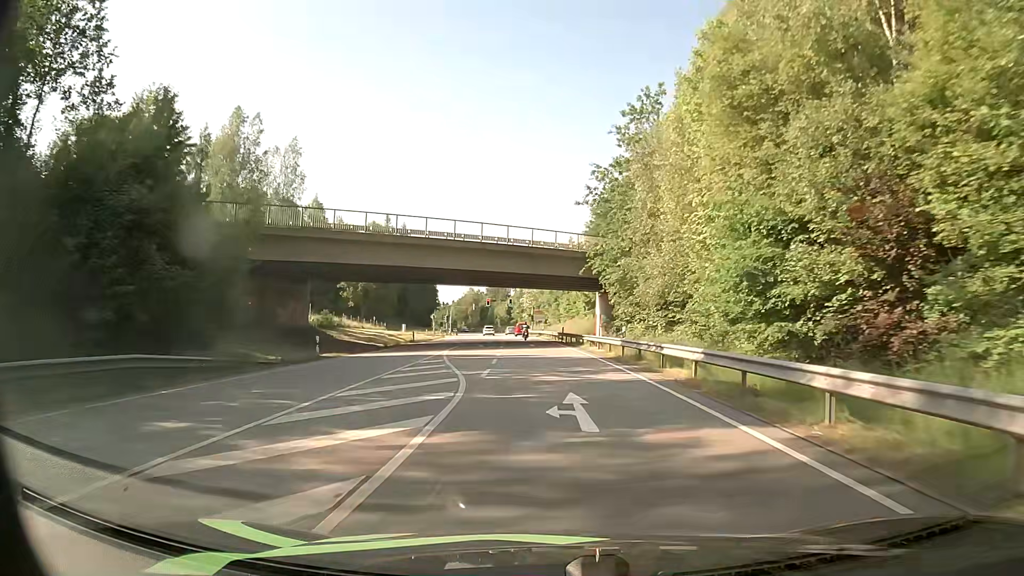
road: primary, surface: asphalt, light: Day
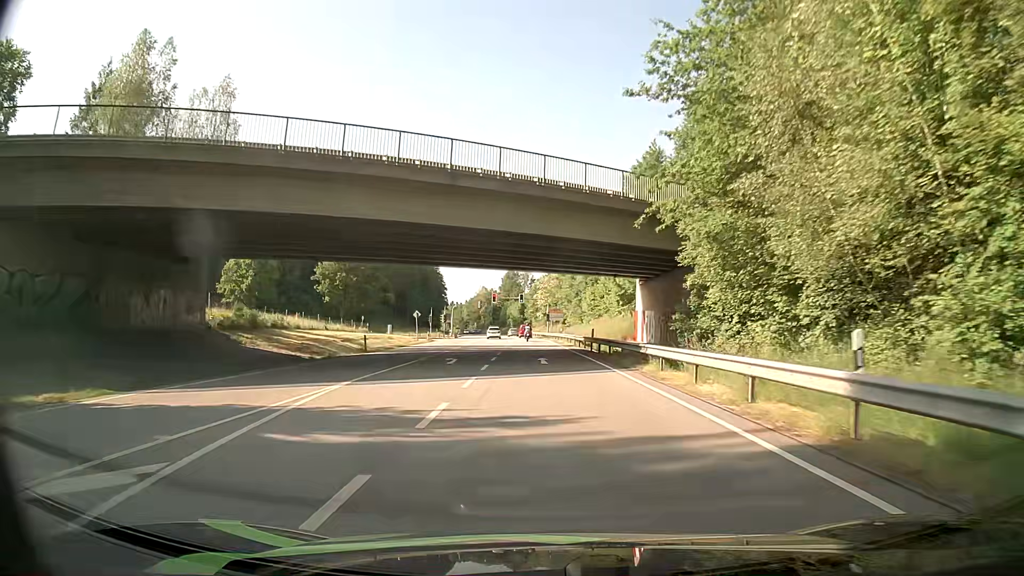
(-0.2, +21.0) m; -2°
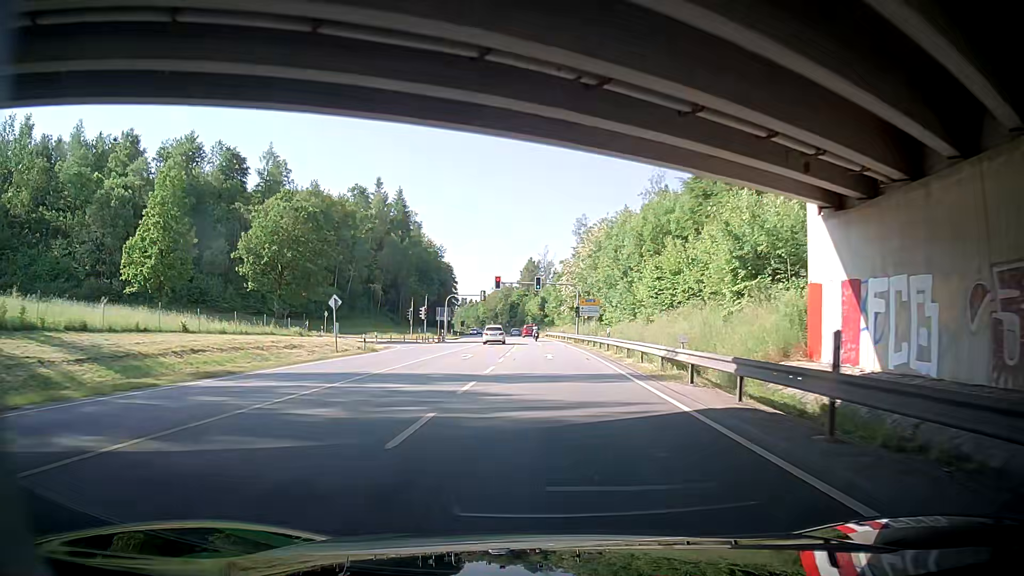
(-0.2, +31.8) m; +2°
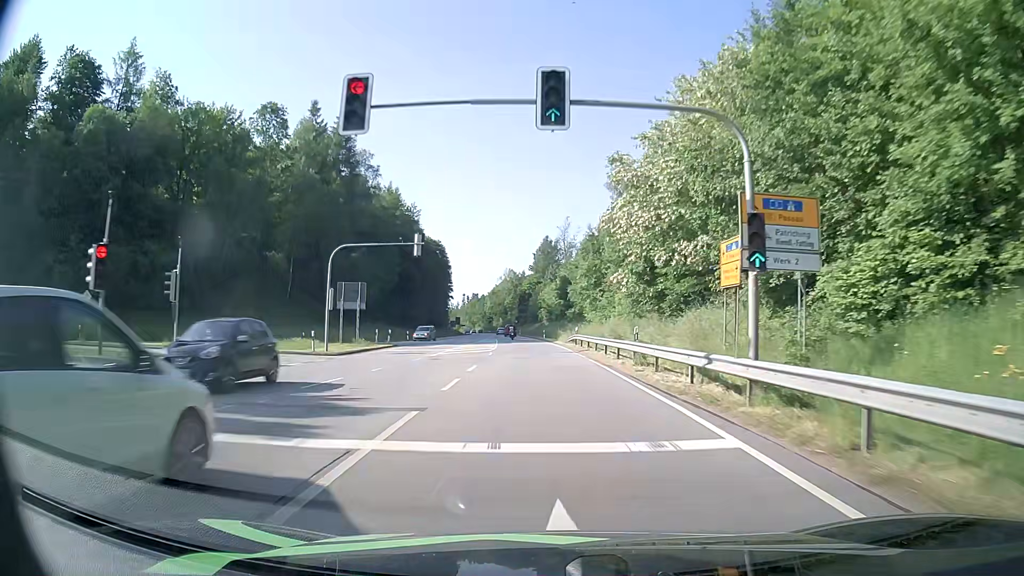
(-3.6, +53.4) m; -5°
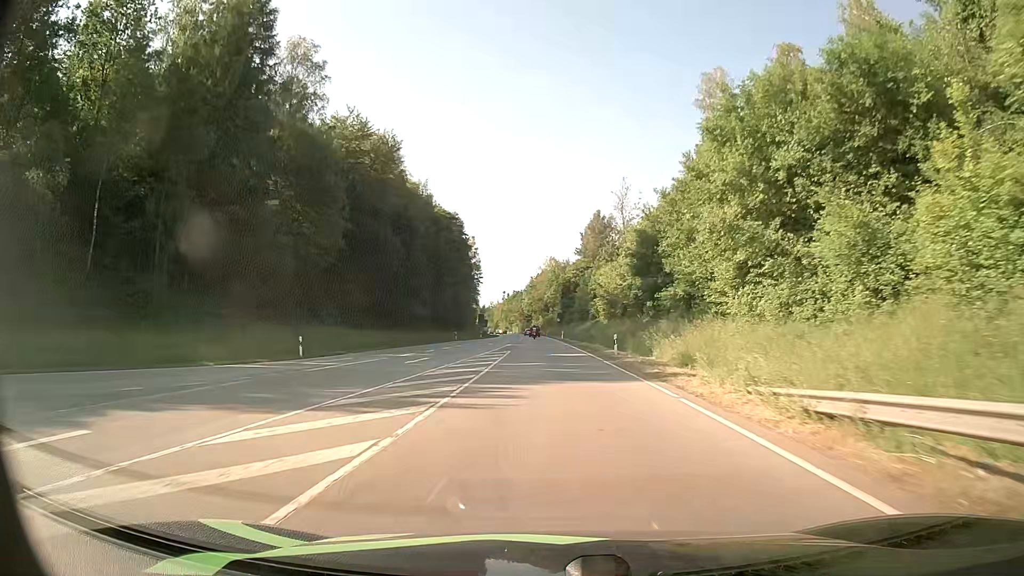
(-1.4, +43.3) m; -4°
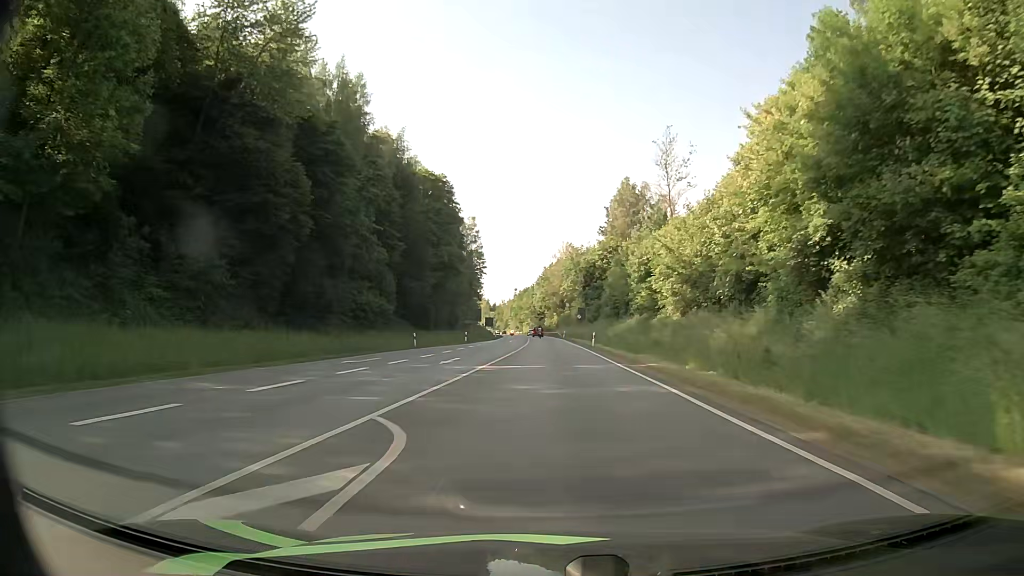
(-0.5, +32.8) m; -1°
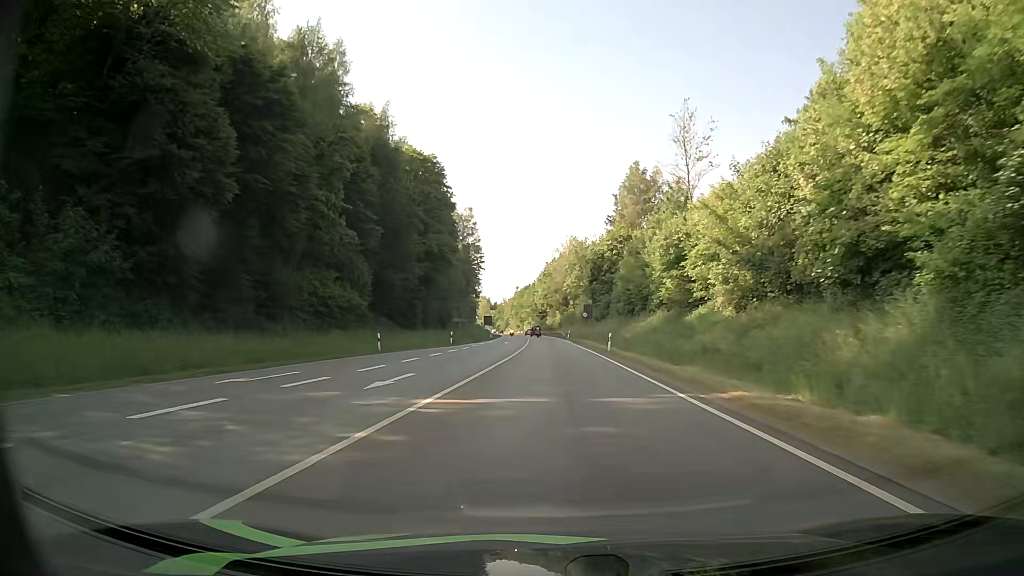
(0.0, +11.0) m; 0°
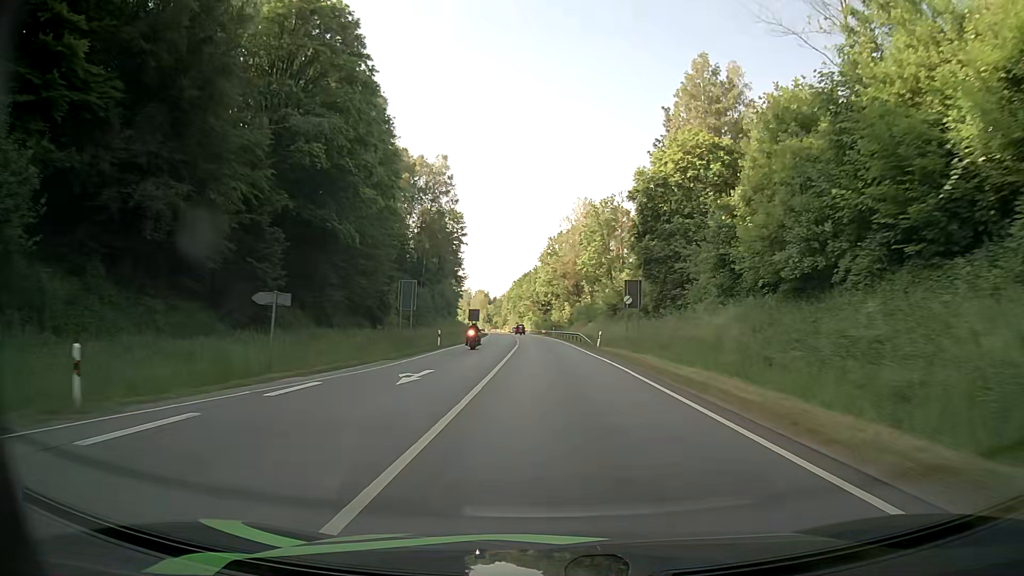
(-0.1, +44.5) m; 0°
